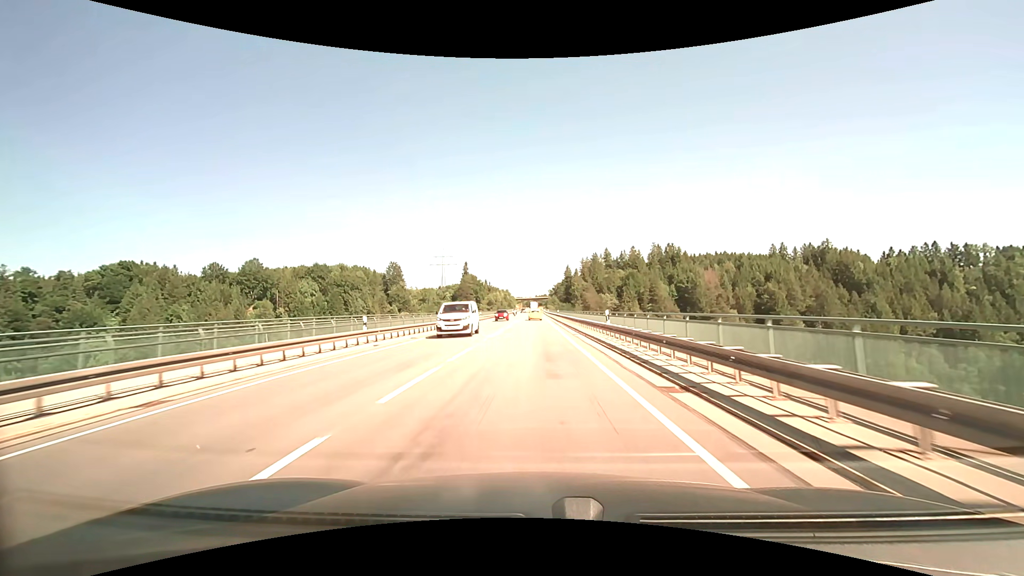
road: primary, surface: asphalt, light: Day
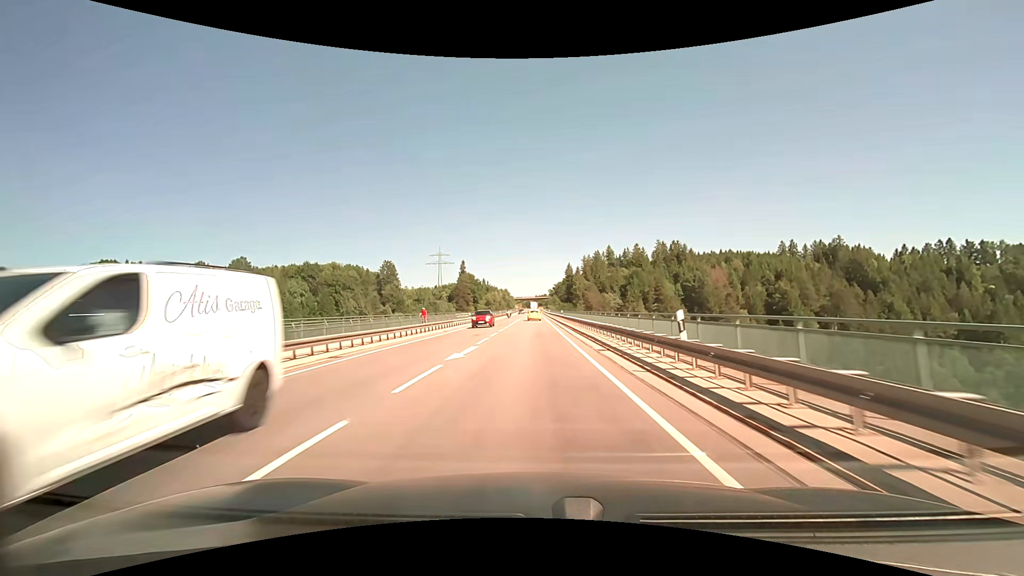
(+0.1, +11.2) m; +1°
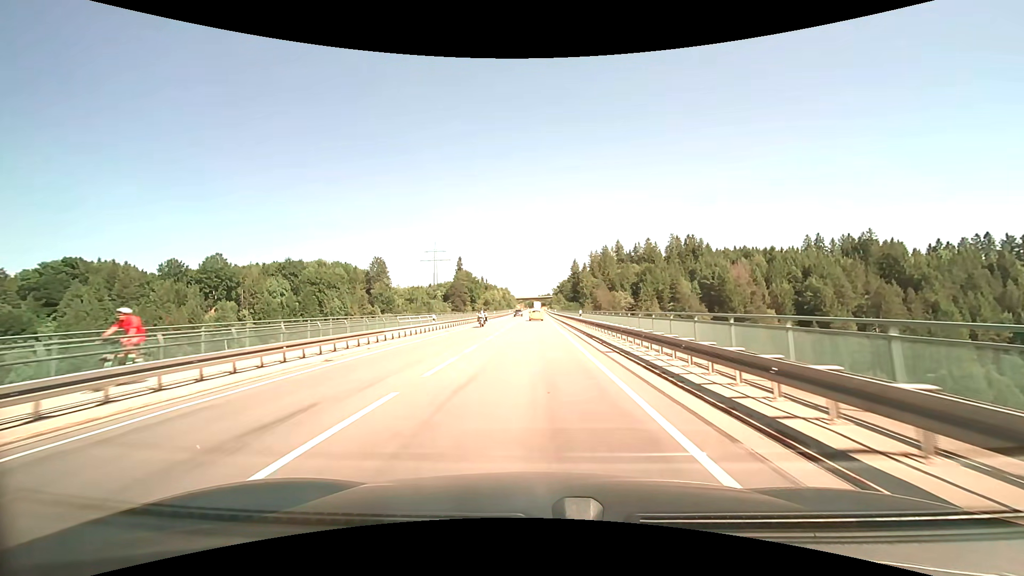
(-0.1, +22.1) m; -1°
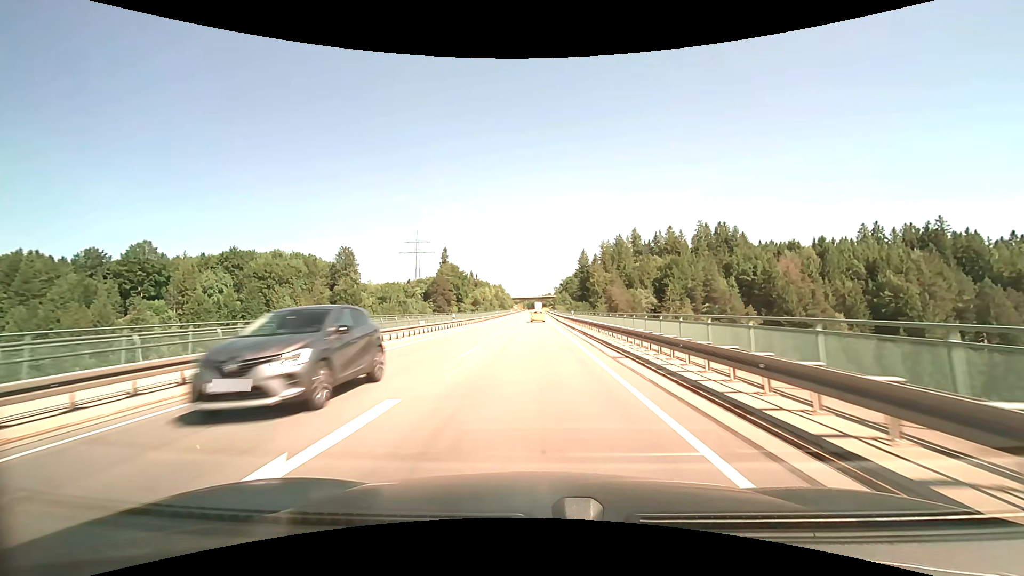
(-0.4, +43.4) m; 0°
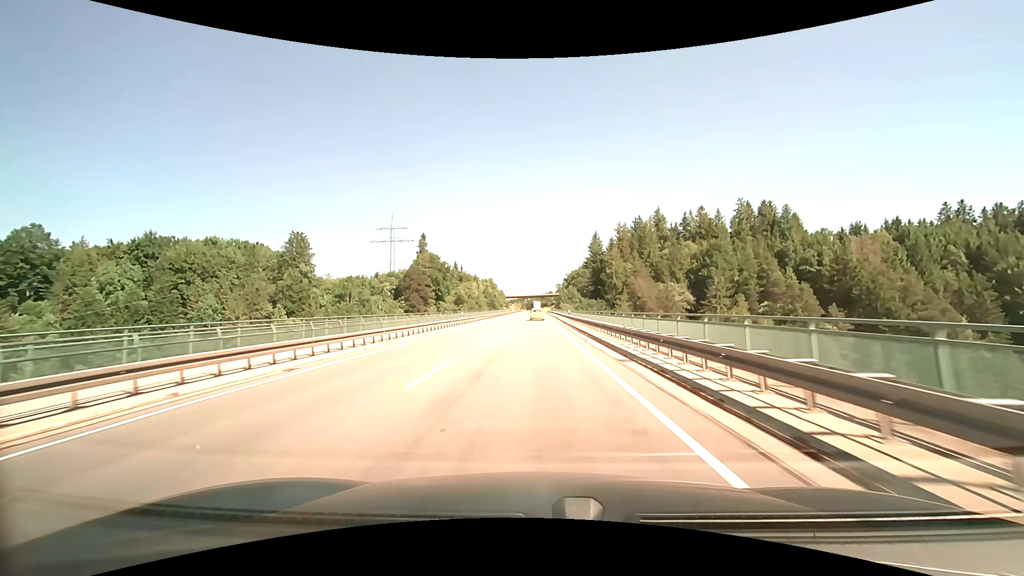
(+0.1, +42.6) m; 0°
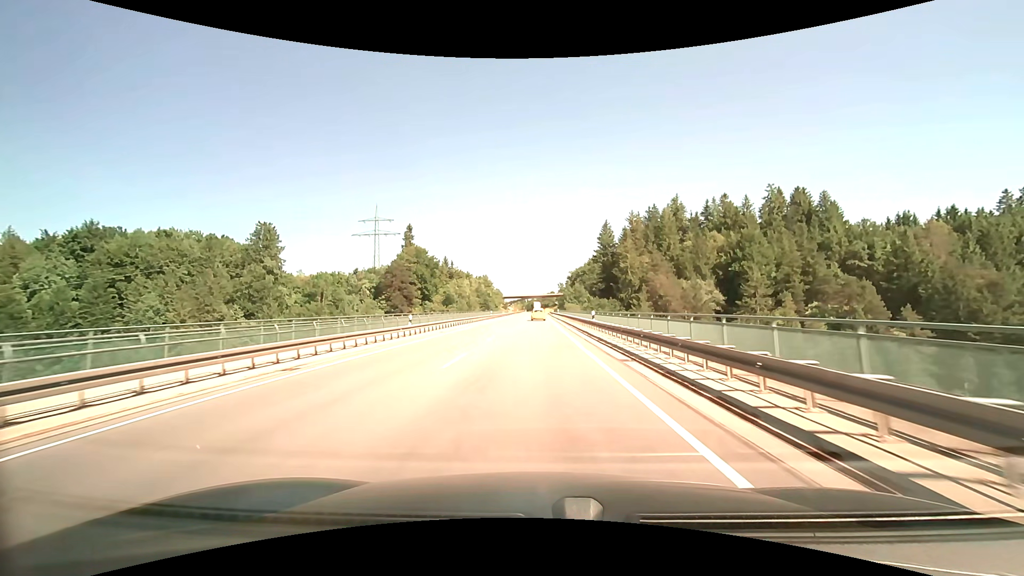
(0.0, +21.2) m; 0°
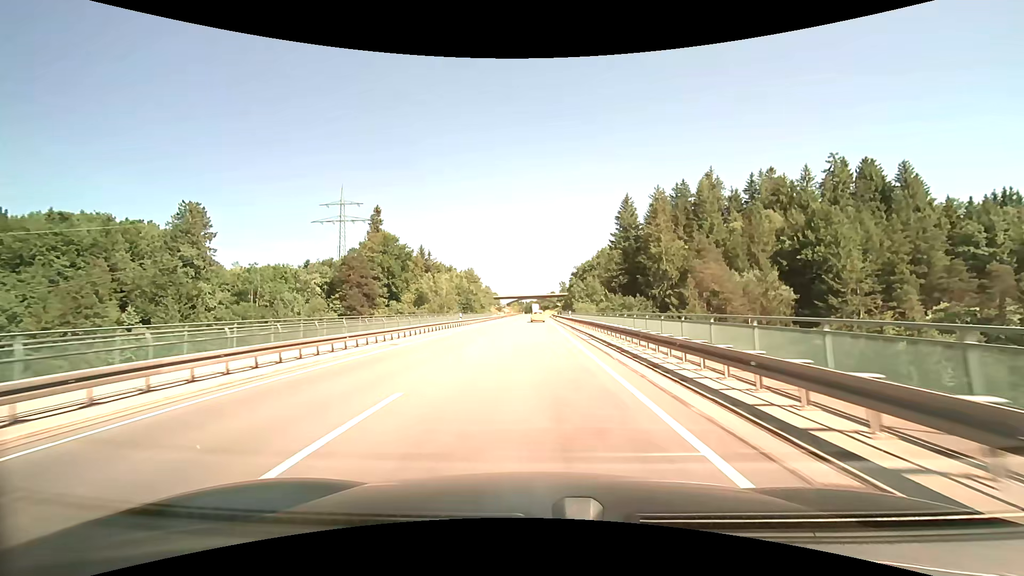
(-0.1, +31.8) m; -1°
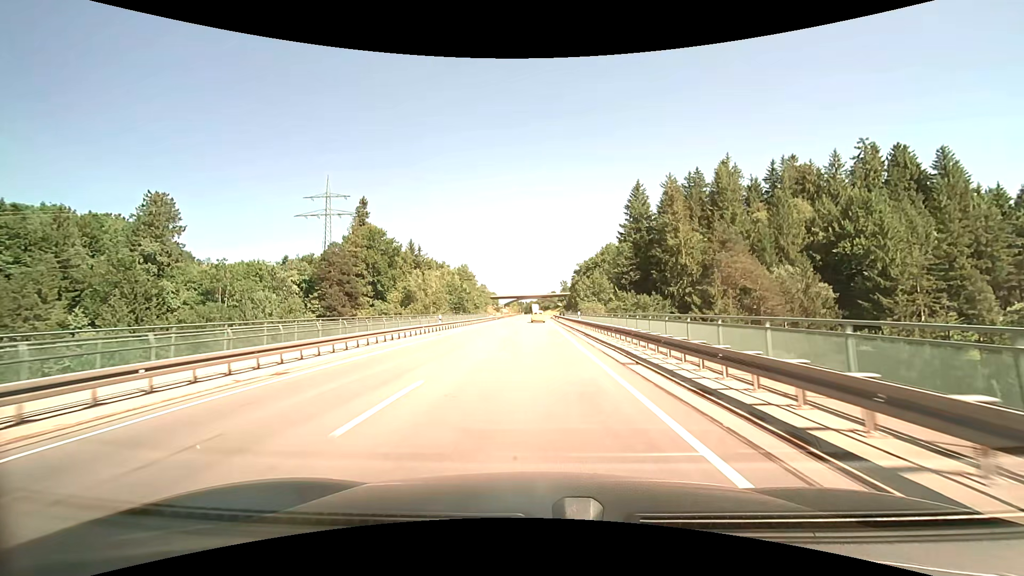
(0.0, +10.6) m; 0°
(0, +10) (0, +20) (0, +30) (0, +40) (+1, +50) (+1, +60) (+1, +70) (+1, +80) (+1, +90) (+1, +100) m
